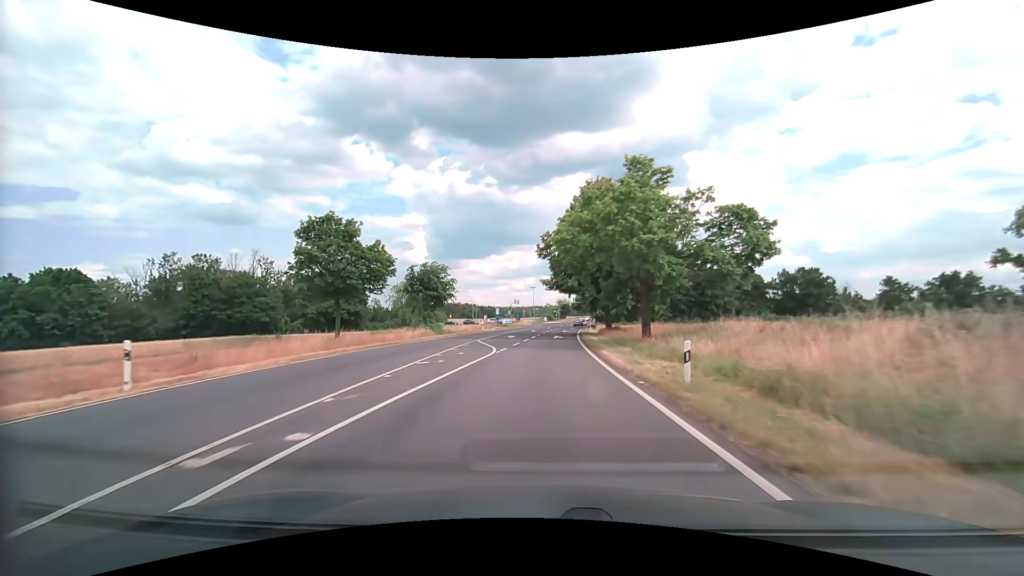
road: secondary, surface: asphalt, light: Day
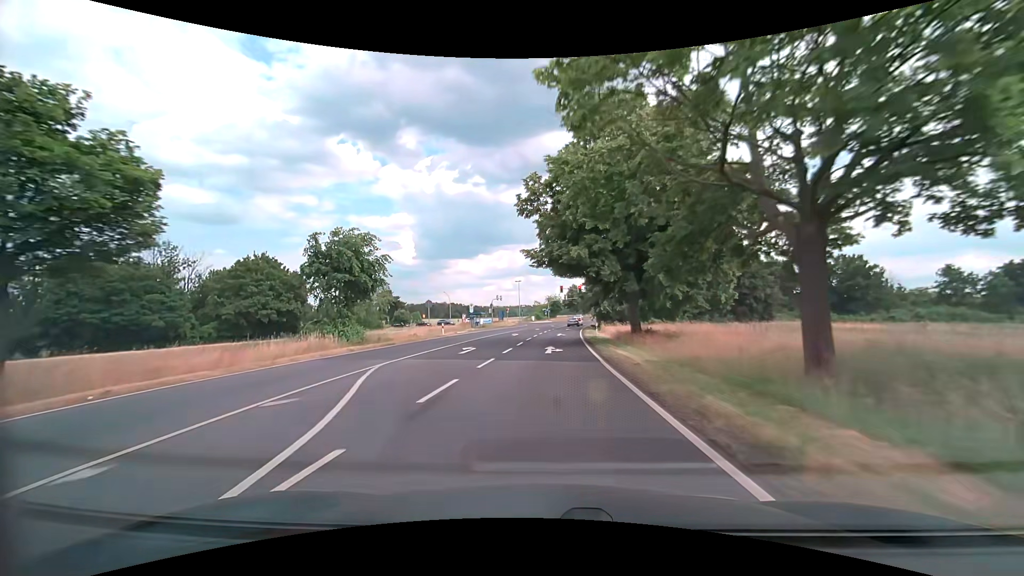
(+0.2, +18.5) m; +1°
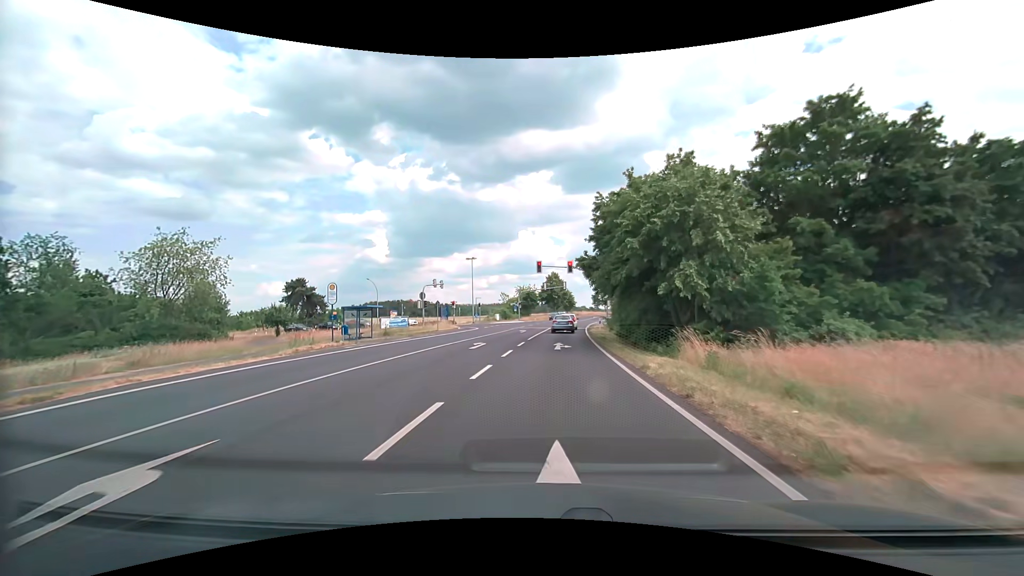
(+0.9, +38.2) m; +3°
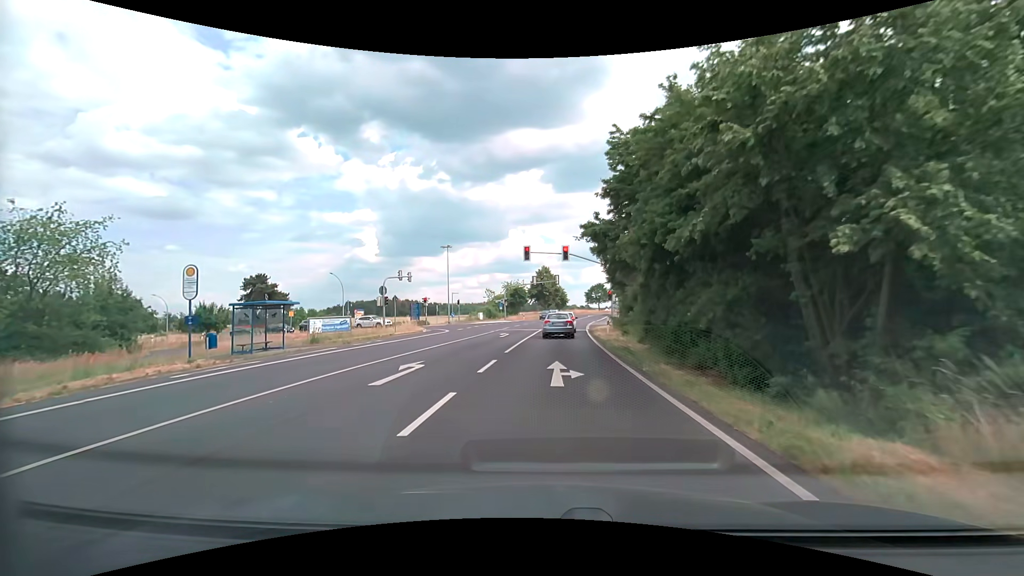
(+0.2, +10.7) m; +1°
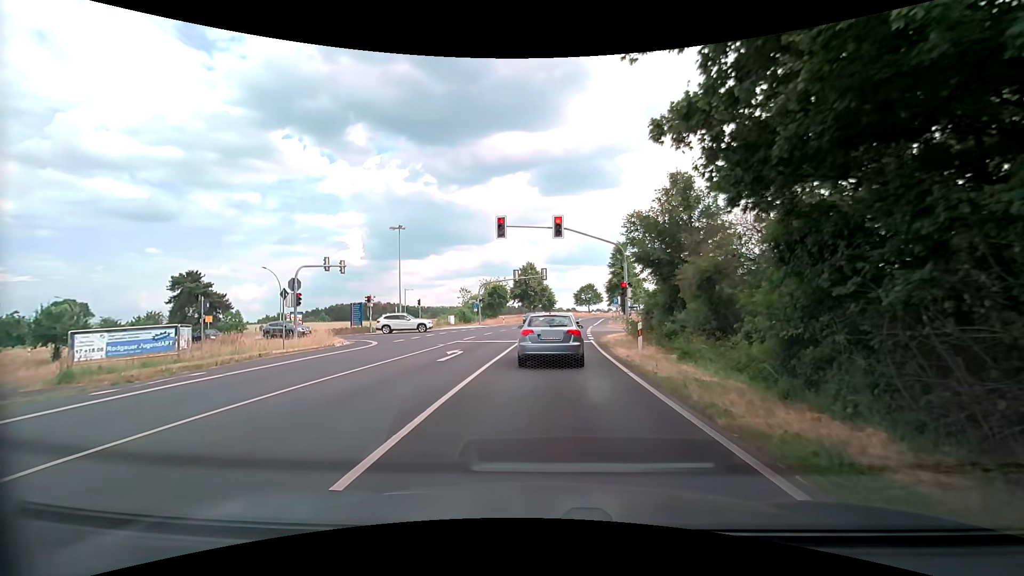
(+0.2, +13.7) m; +1°
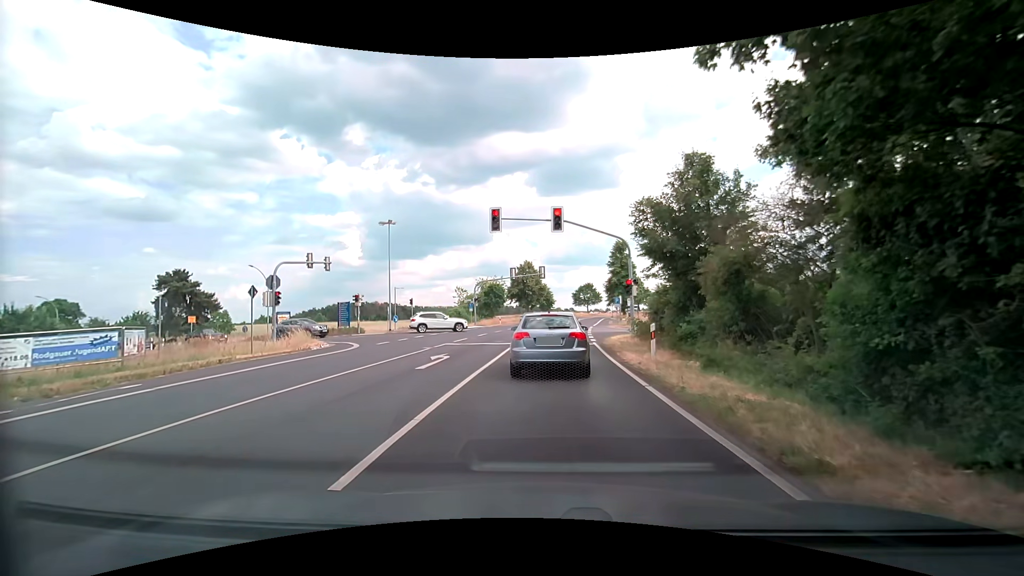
(0.0, +2.2) m; 0°
